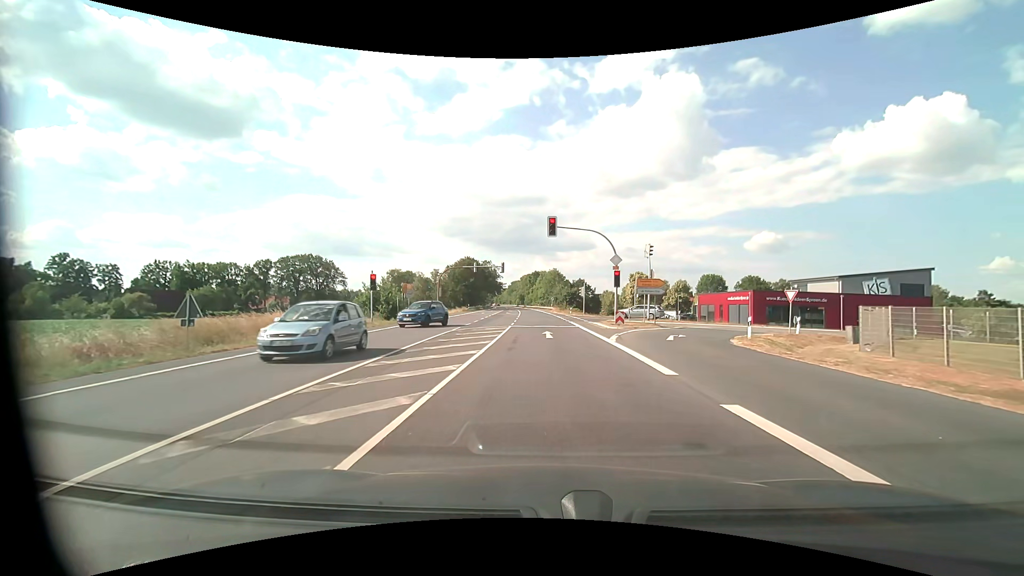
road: primary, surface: asphalt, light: Day
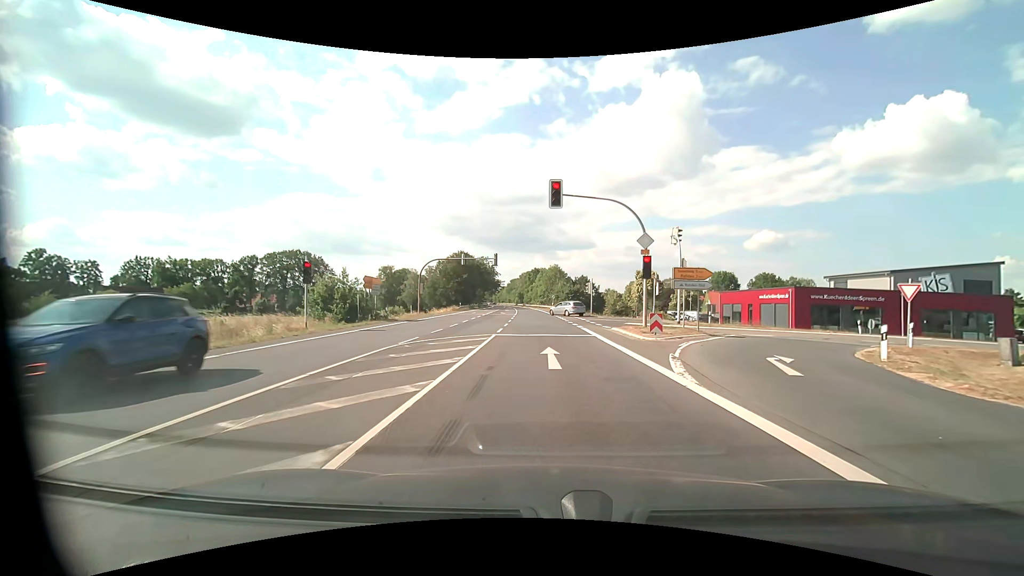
(0.0, +9.5) m; 0°
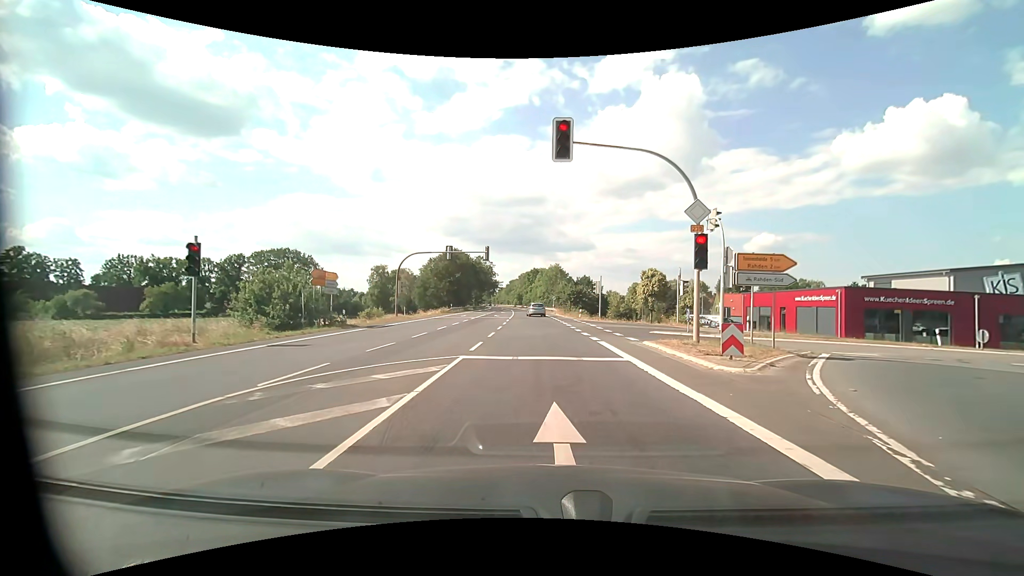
(0.0, +7.9) m; 0°
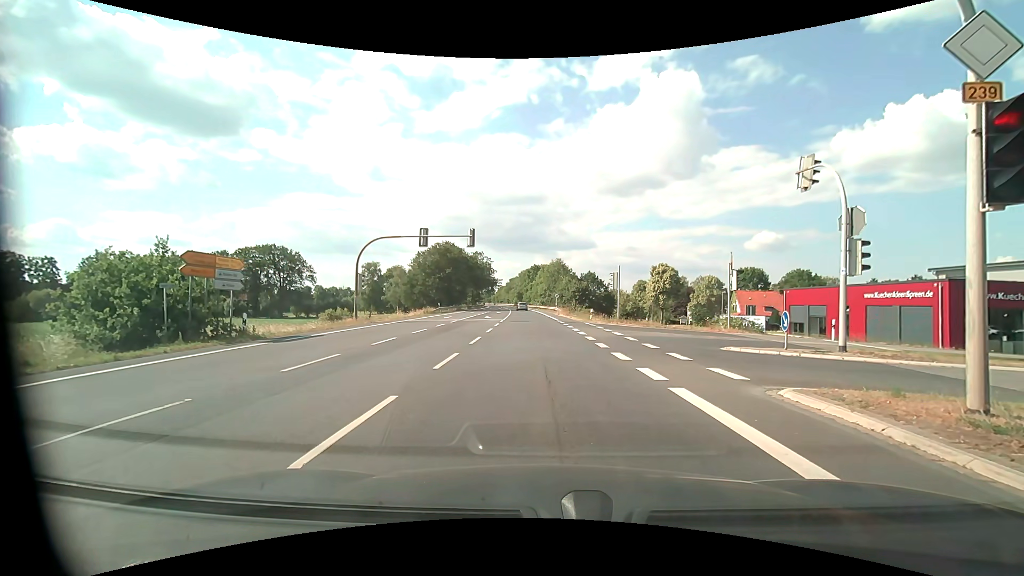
(0.0, +9.4) m; 0°
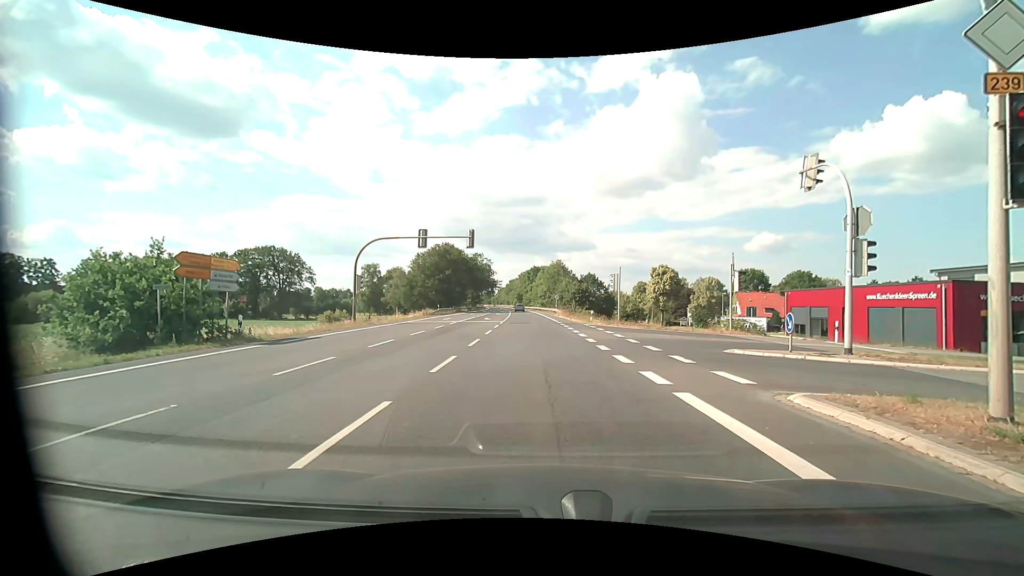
(0.0, +0.3) m; 0°
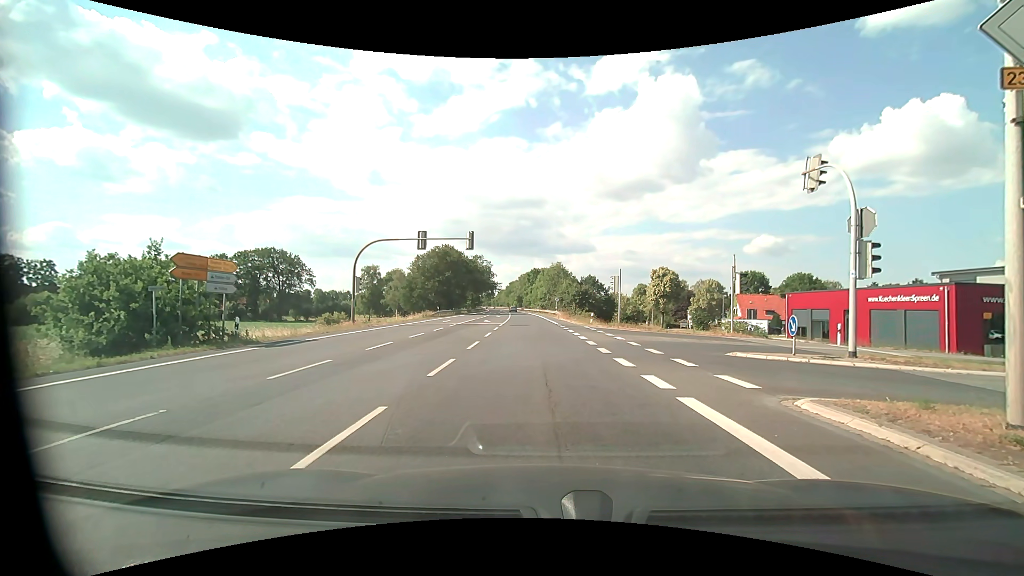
(0.0, +0.2) m; 0°
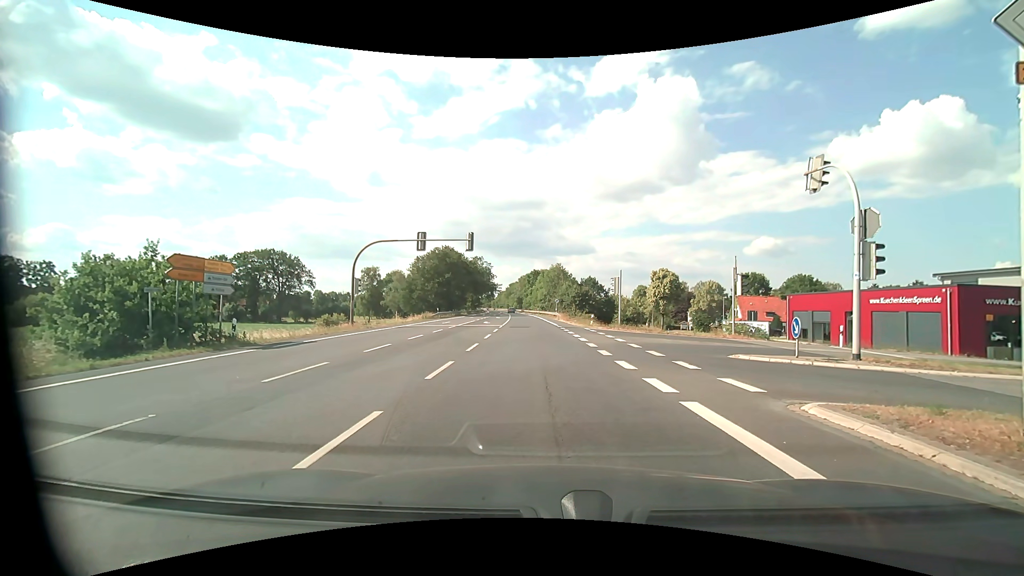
(0.0, +0.2) m; 0°
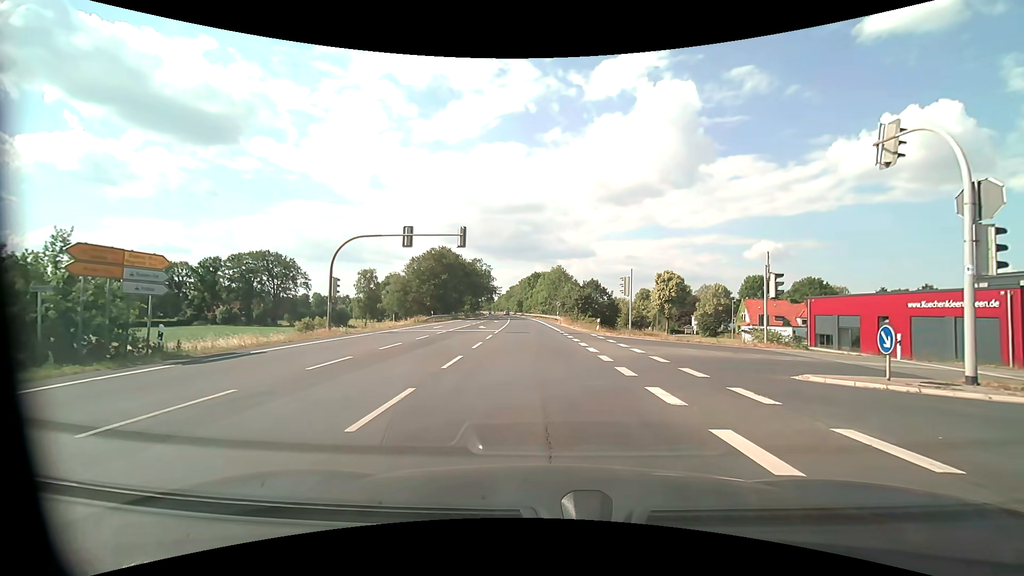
(0.0, +4.2) m; -1°
(0, +10) (0, +20) (0, +30) (-1, +40) (-1, +50) (-2, +60) (-2, +70) (-3, +80) (-3, +90) (-4, +100) m
